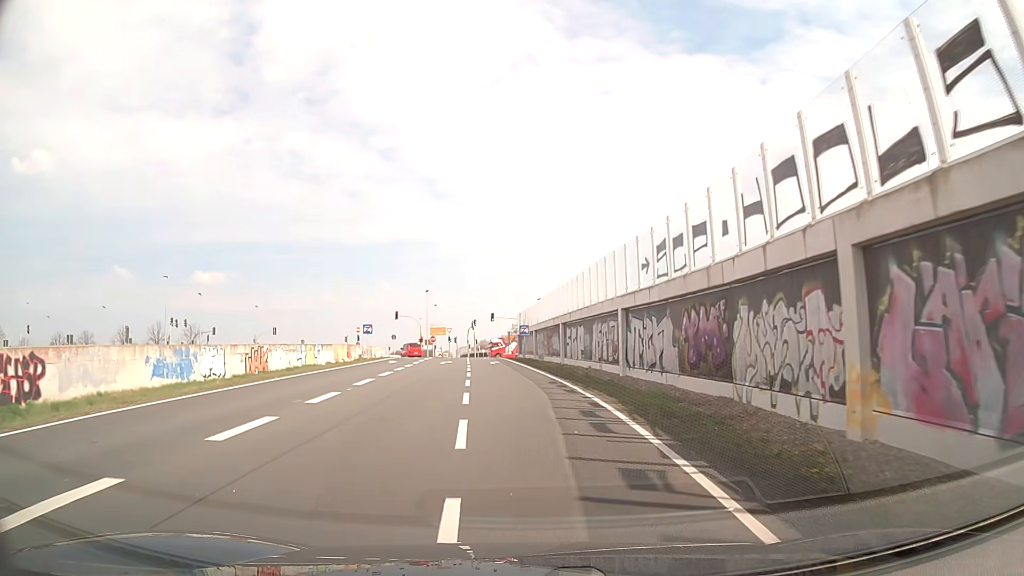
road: trunk_link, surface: asphalt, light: Day
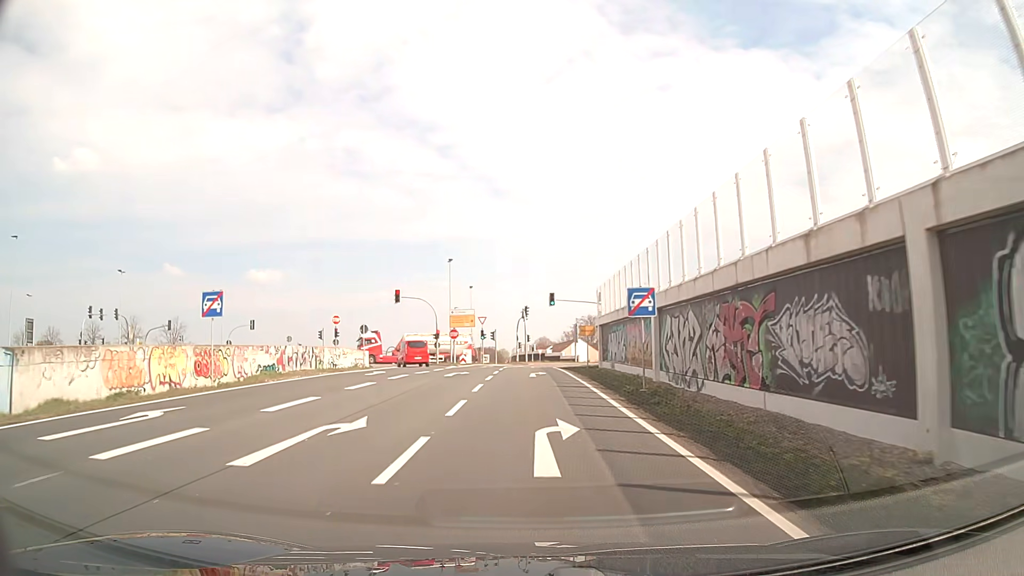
(-2.0, +37.6) m; -6°
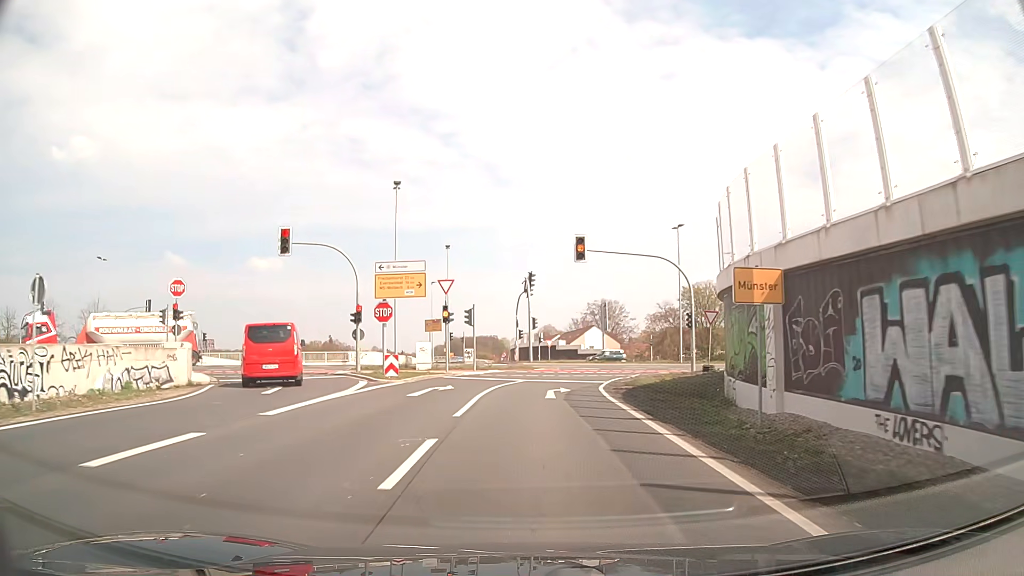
(-0.2, +30.2) m; 0°
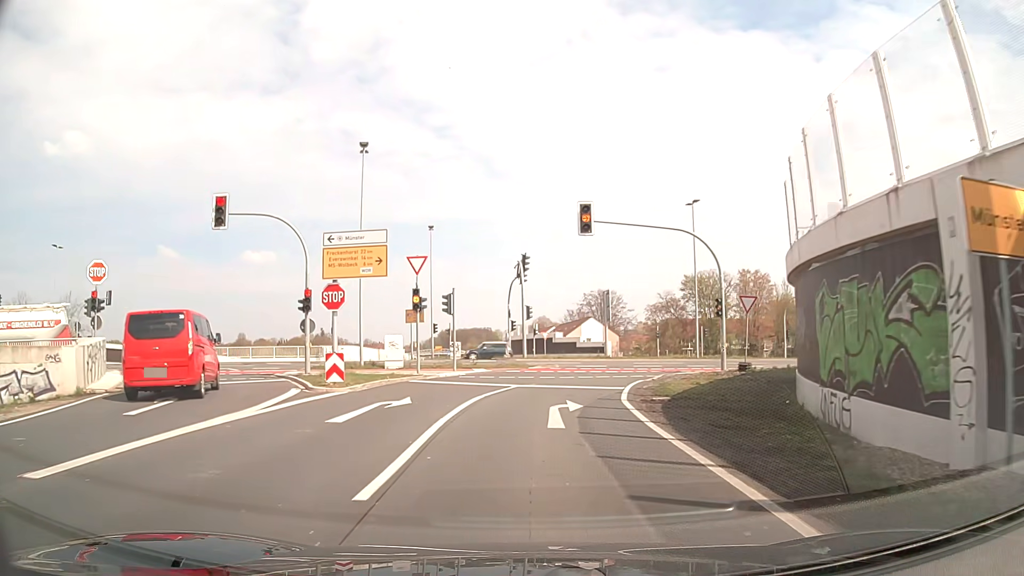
(+0.1, +6.4) m; +1°
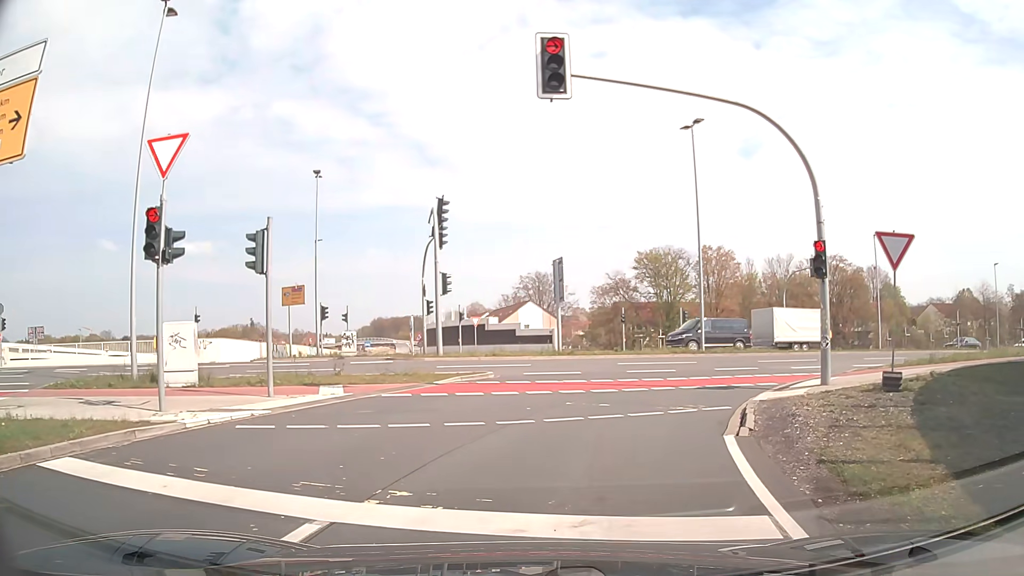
(+0.4, +14.1) m; +6°
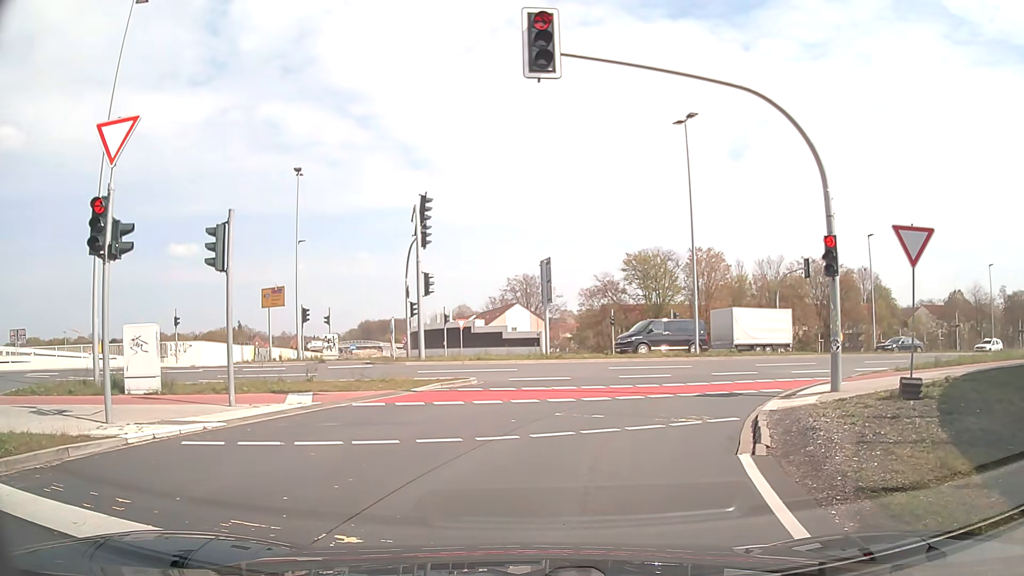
(0.0, +1.0) m; 0°
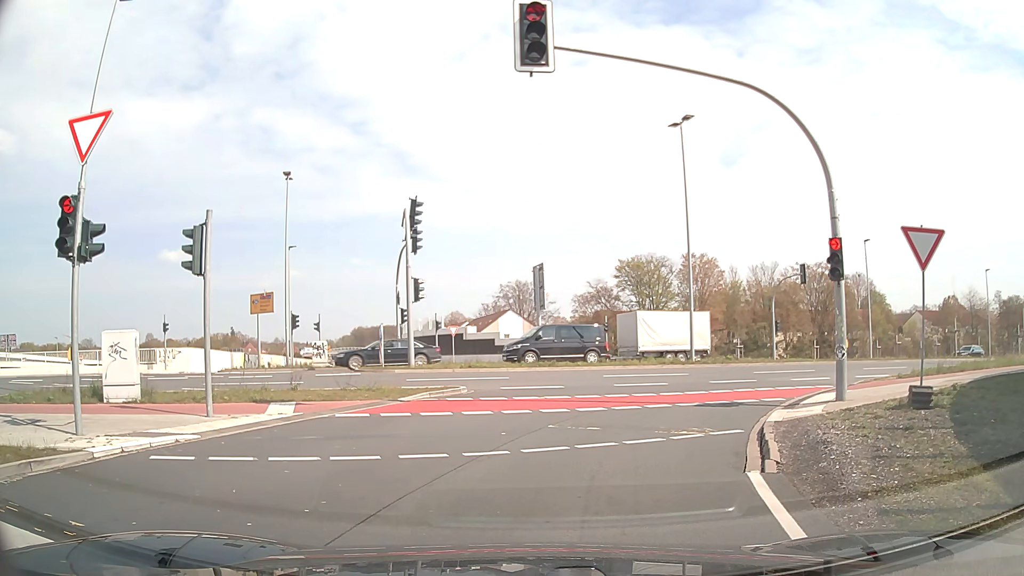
(0.0, +0.6) m; 0°
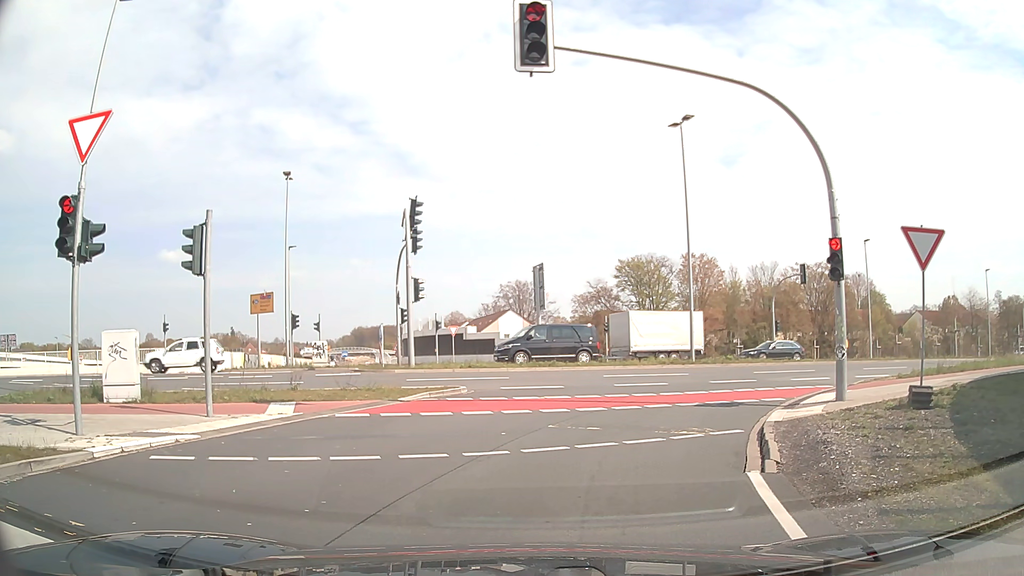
(0.0, 0.0) m; 0°
(+1, +10) (+5, +19) (+13, +25) (+22, +29) (+32, +32) (+41, +36) (+51, +39) (+60, +43) (+69, +47) (+78, +51) m
